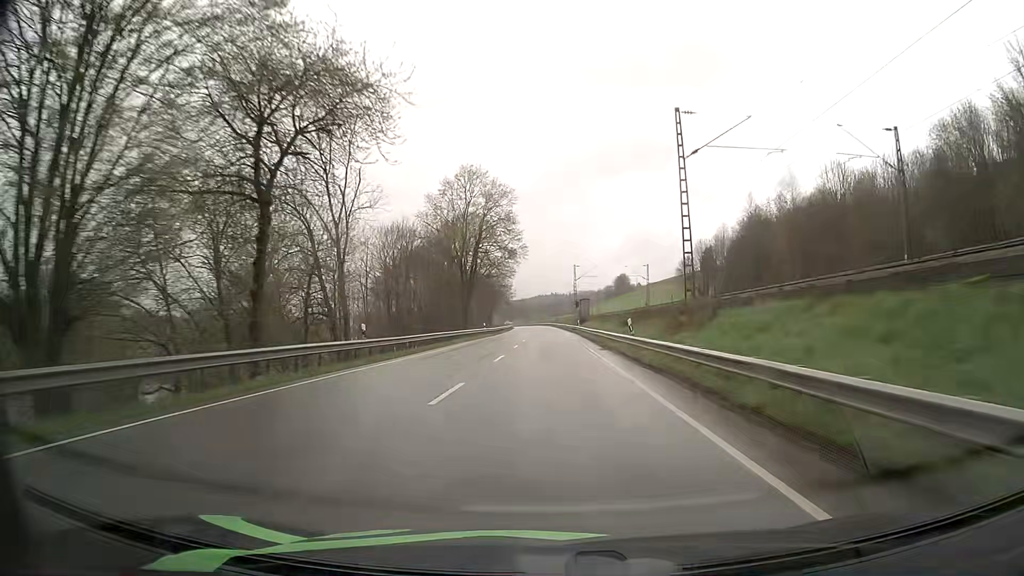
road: primary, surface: asphalt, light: Day
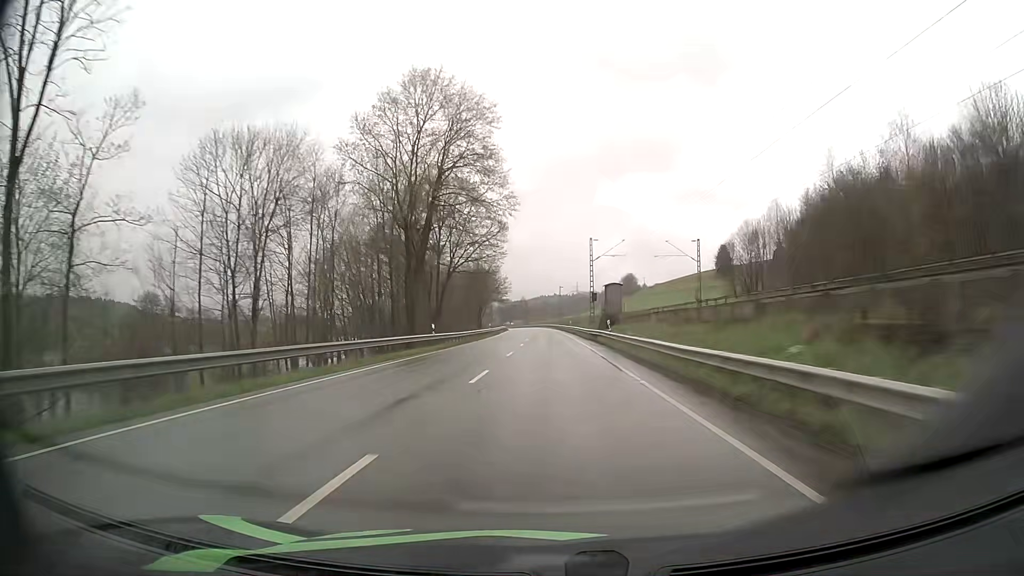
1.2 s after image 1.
(-0.1, +32.8) m; 0°
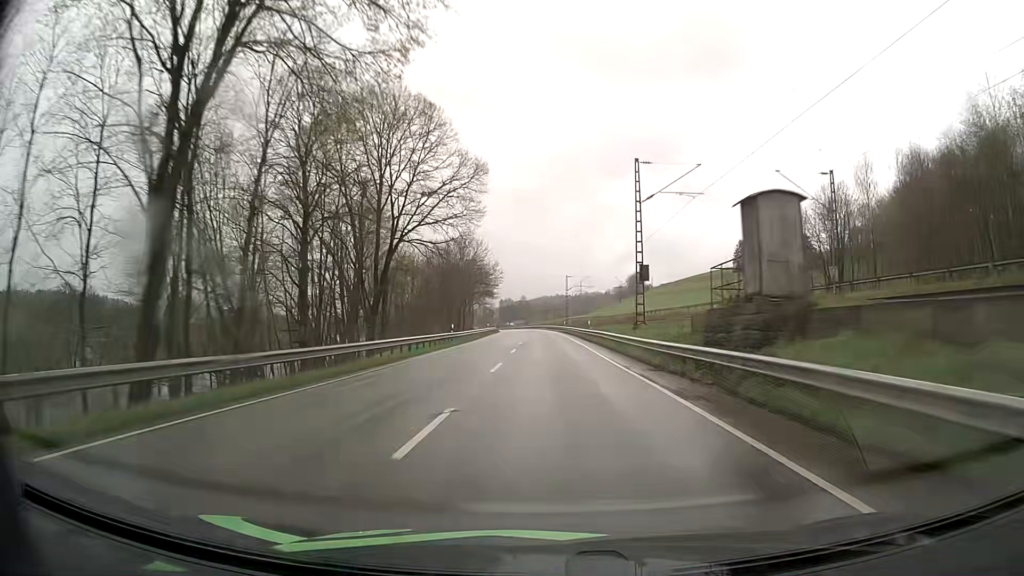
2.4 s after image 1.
(-0.1, +32.9) m; 0°
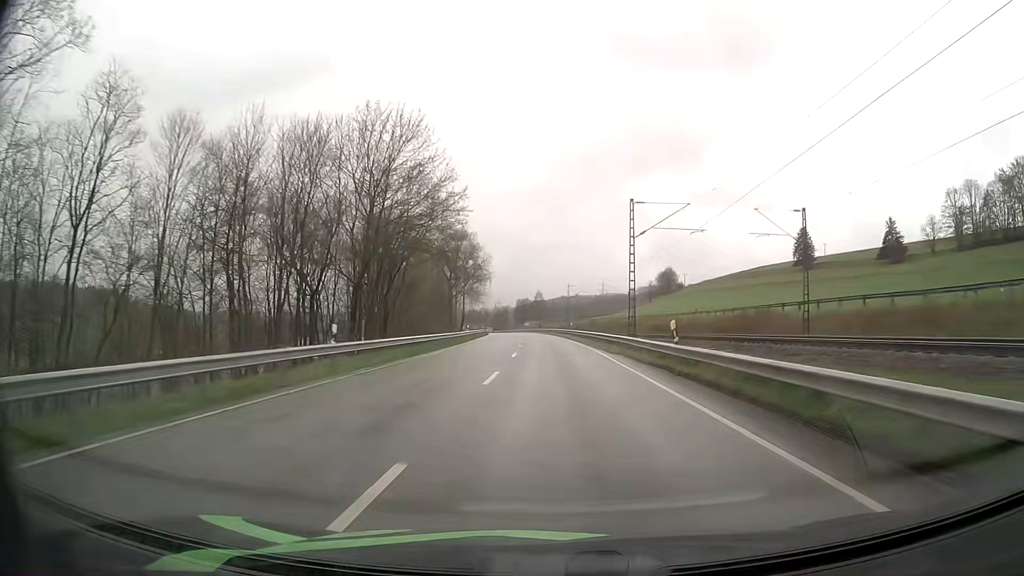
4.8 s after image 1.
(-0.7, +65.7) m; -2°
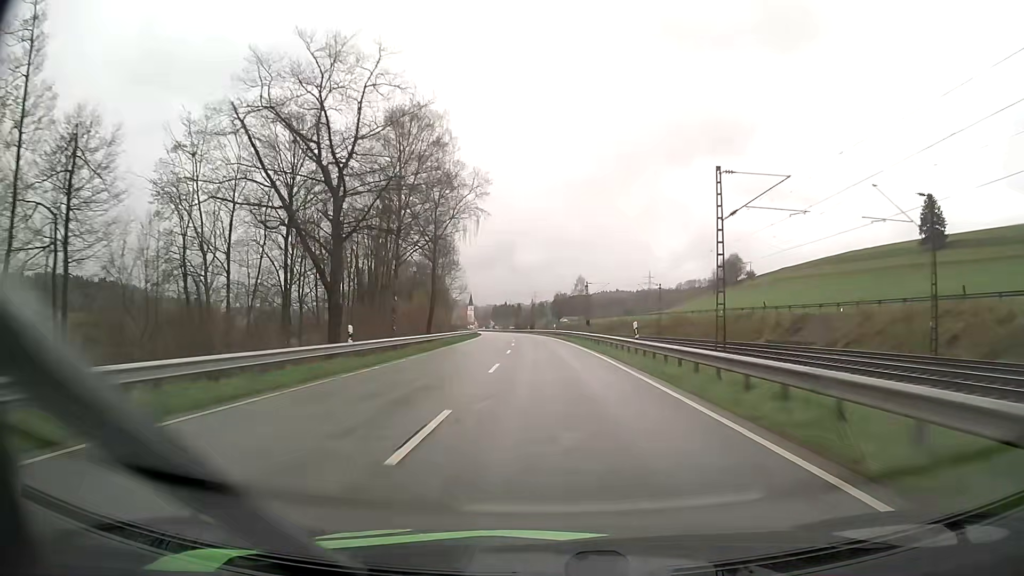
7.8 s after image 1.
(-2.2, +82.2) m; -3°
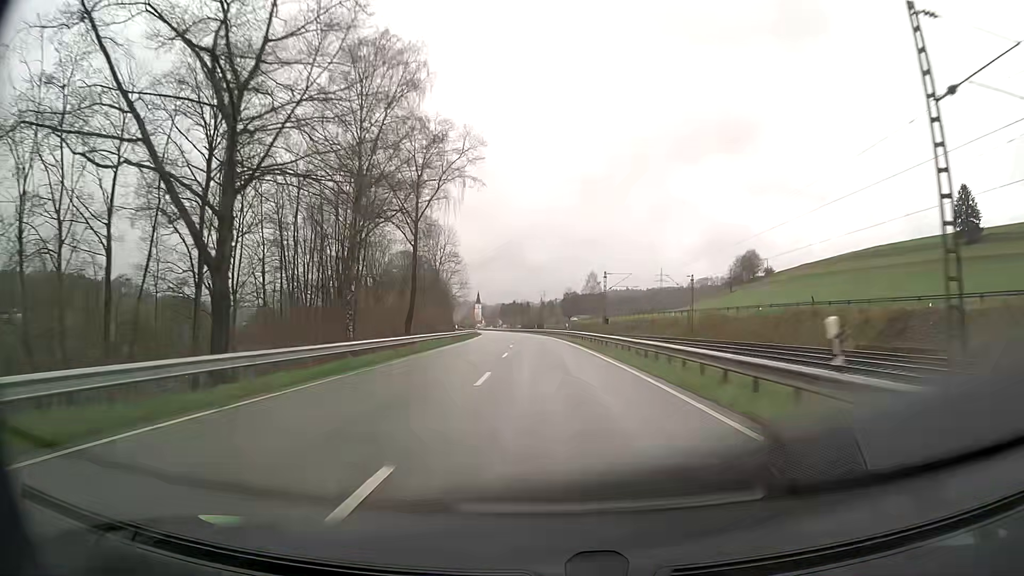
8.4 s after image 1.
(-0.1, +16.5) m; -1°
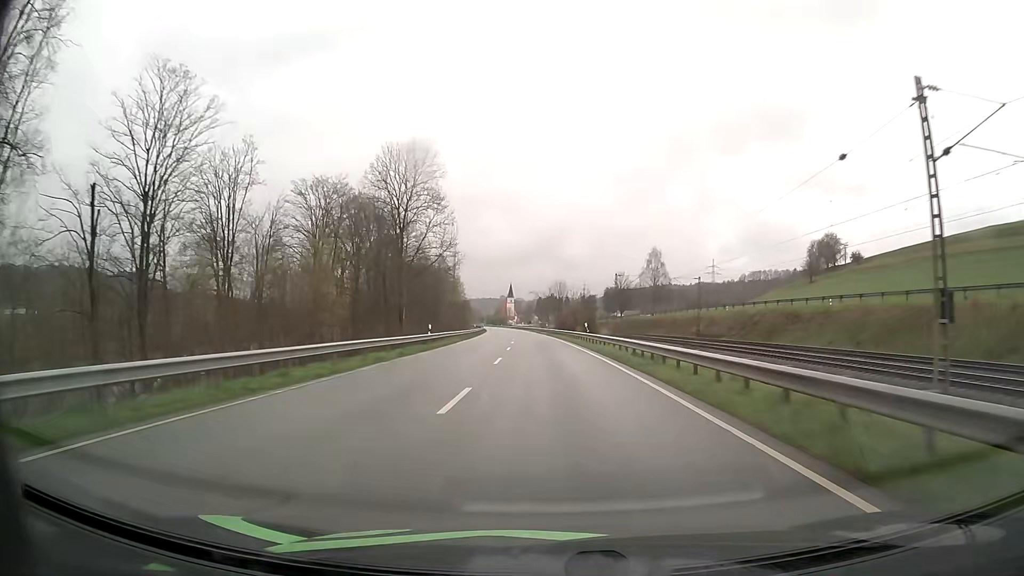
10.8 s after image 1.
(-1.8, +66.1) m; -3°
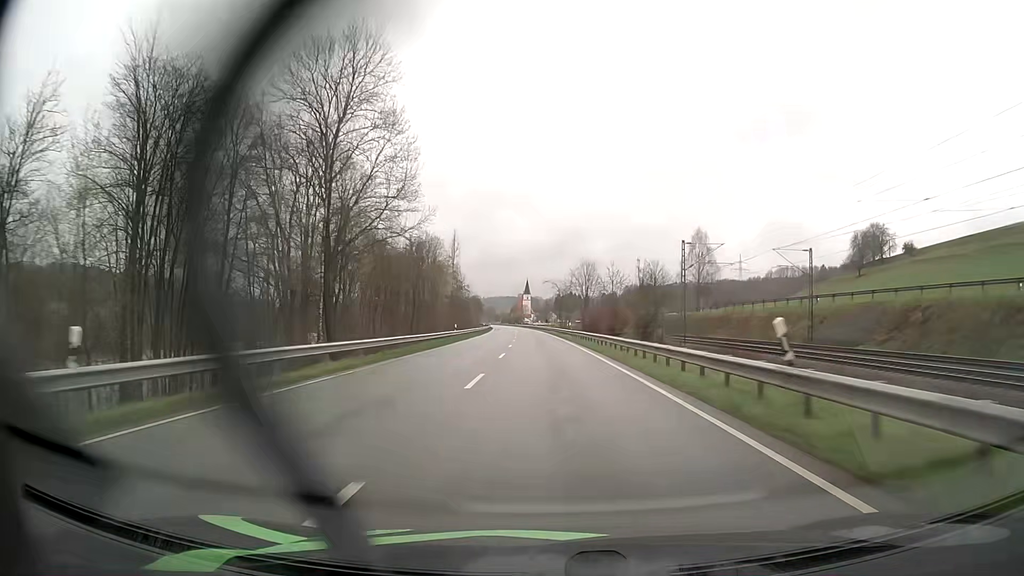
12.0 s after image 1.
(-0.5, +33.1) m; -2°
(0, +10) (0, +20) (0, +30) (0, +40) (-1, +50) (-1, +60) (-2, +70) (-2, +80) (-3, +90) (-3, +100) m
